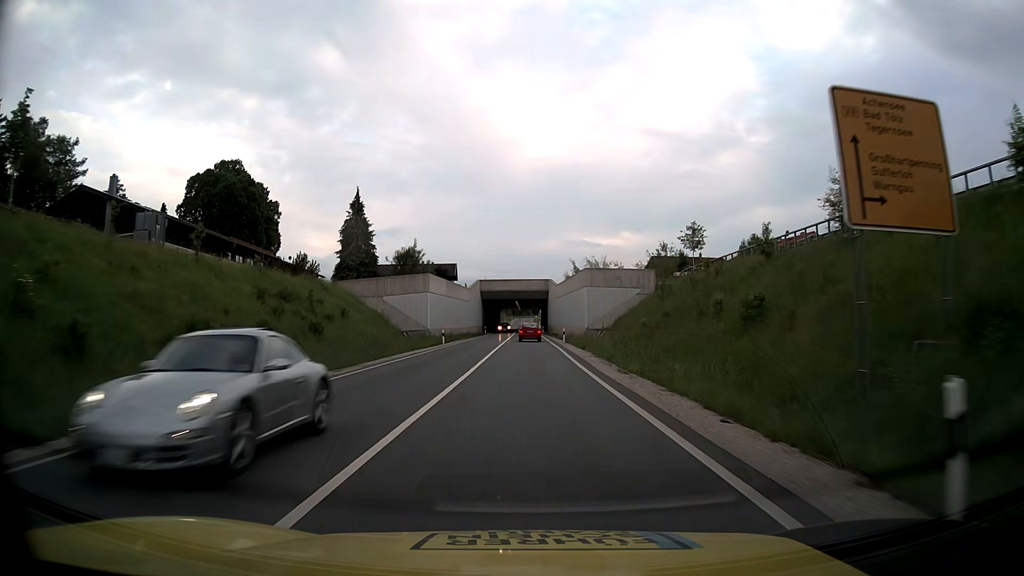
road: primary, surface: asphalt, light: Day
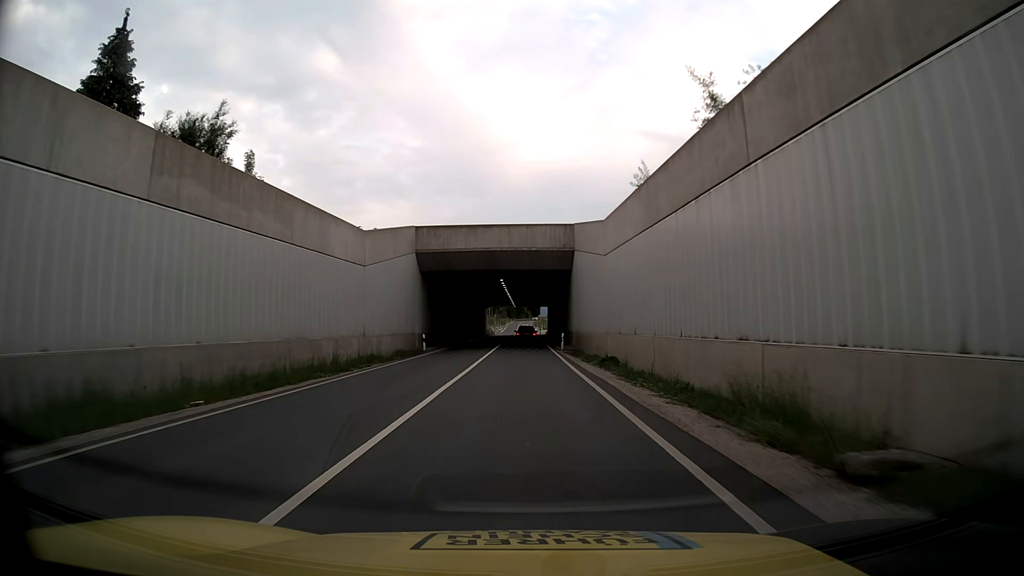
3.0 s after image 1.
(+0.2, +55.6) m; 0°
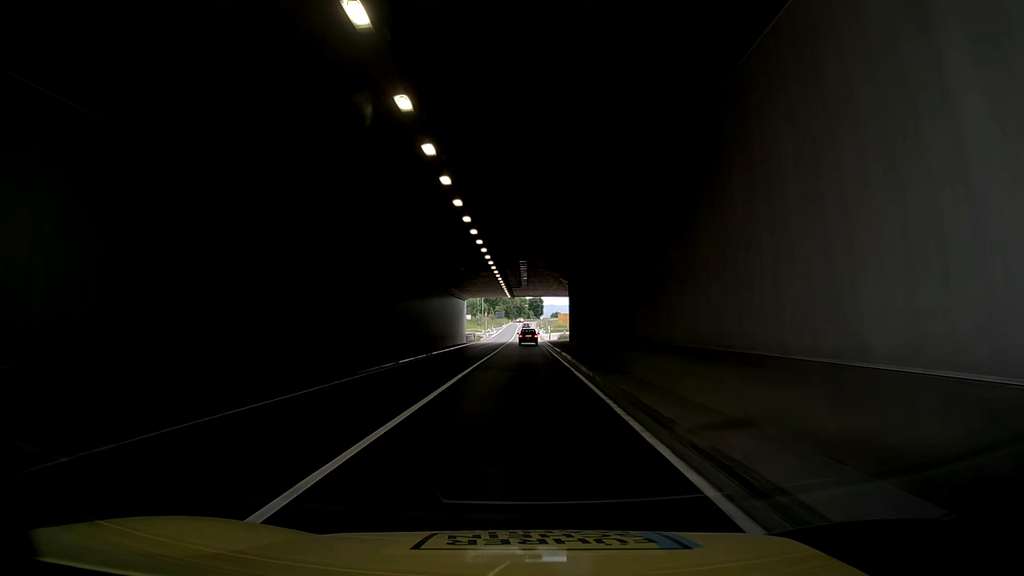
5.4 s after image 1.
(-0.1, +43.9) m; +2°
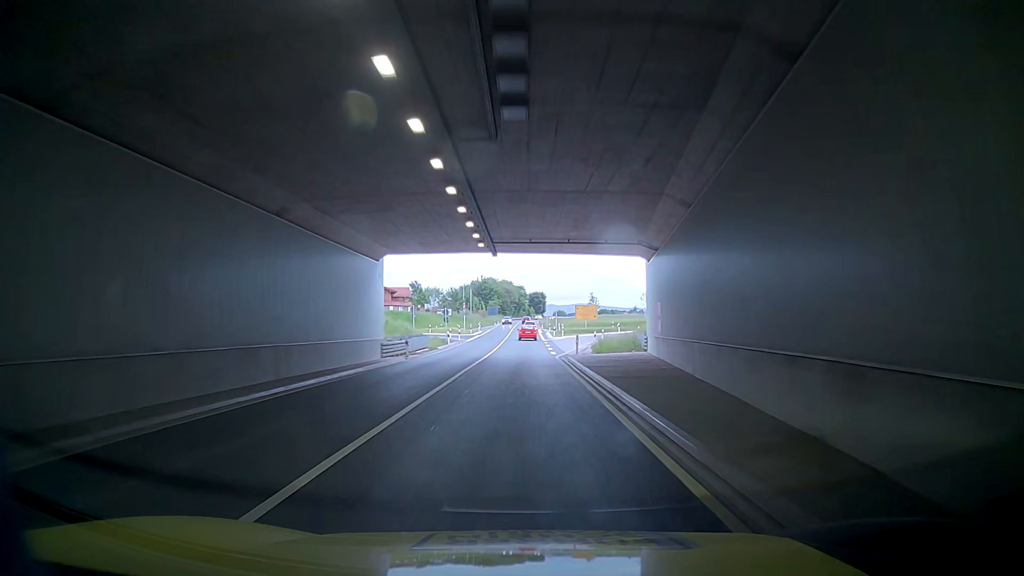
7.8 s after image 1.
(-0.7, +43.8) m; 0°
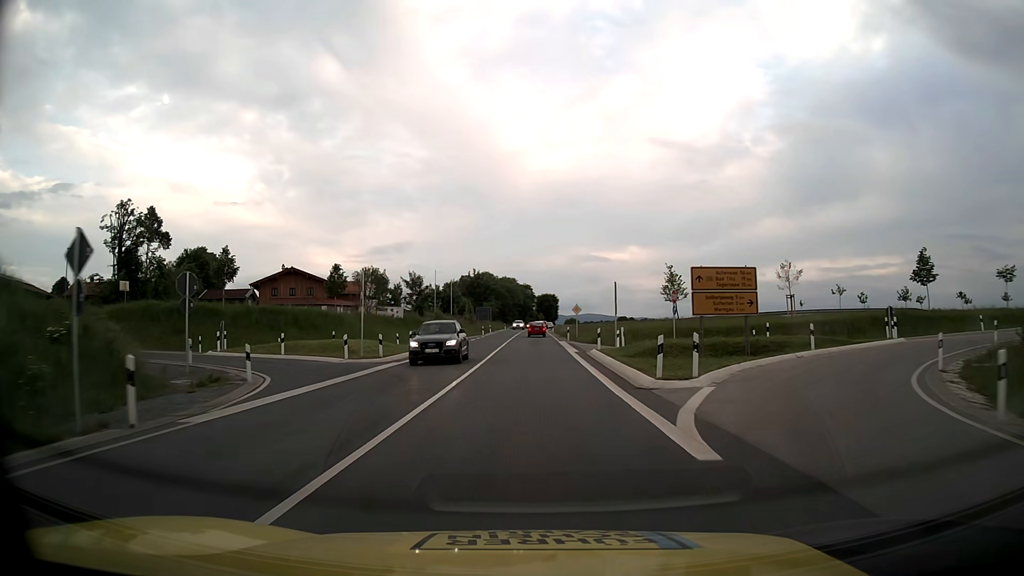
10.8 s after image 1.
(-1.2, +54.7) m; -2°
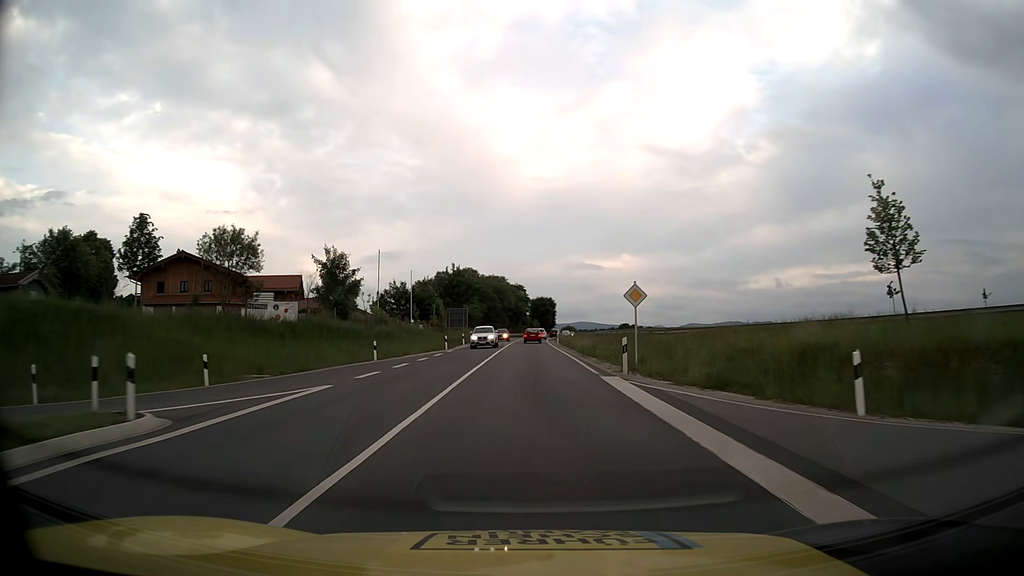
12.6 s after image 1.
(+0.1, +32.6) m; +1°
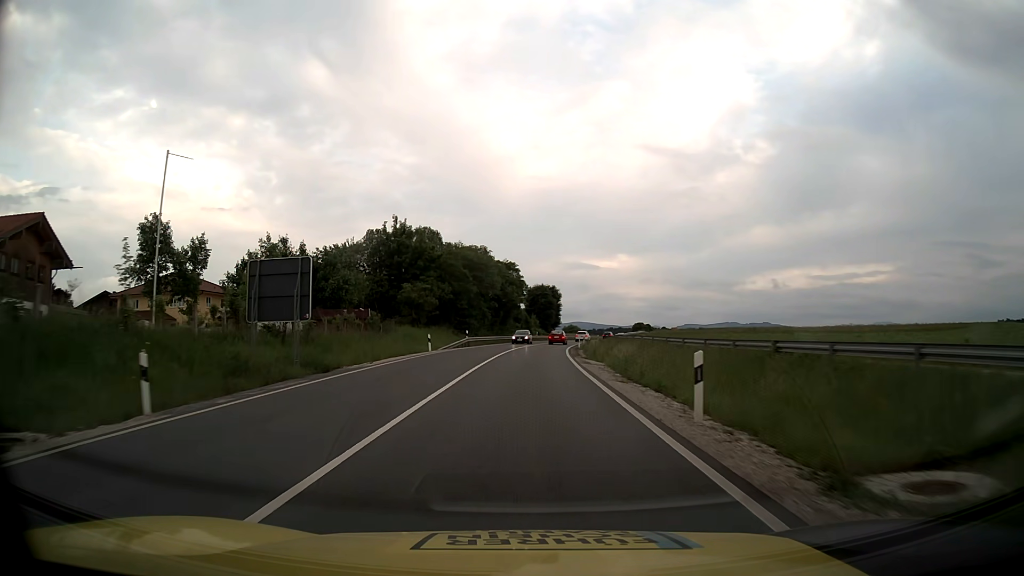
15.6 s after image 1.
(+0.3, +54.3) m; 0°
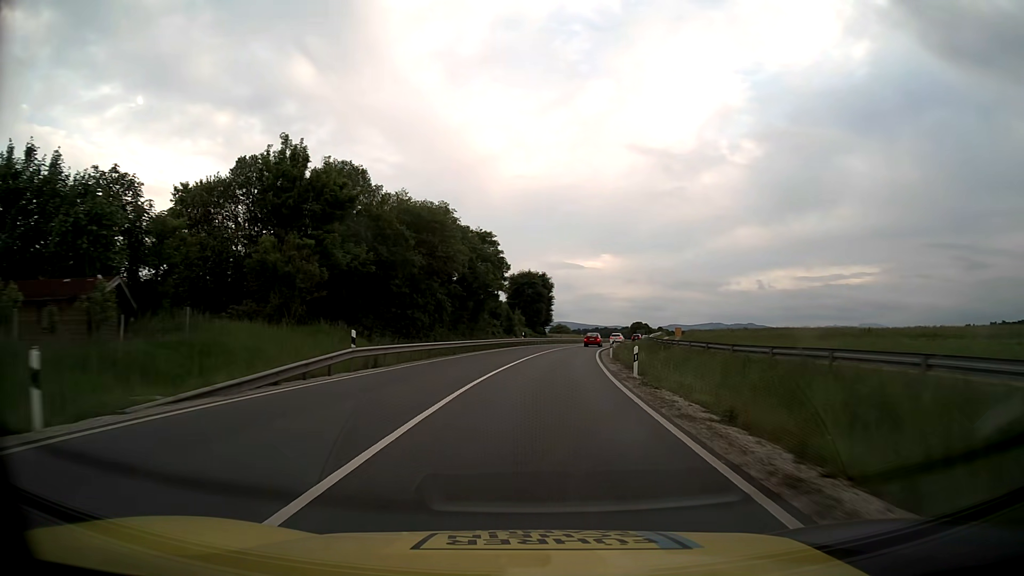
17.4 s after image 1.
(+0.2, +33.2) m; +1°
(0, +10) (+1, +20) (+1, +30) (+2, +40) (+3, +50) (+5, +60) (+6, +70) (+8, +79) (+10, +89) (+12, +99) m
